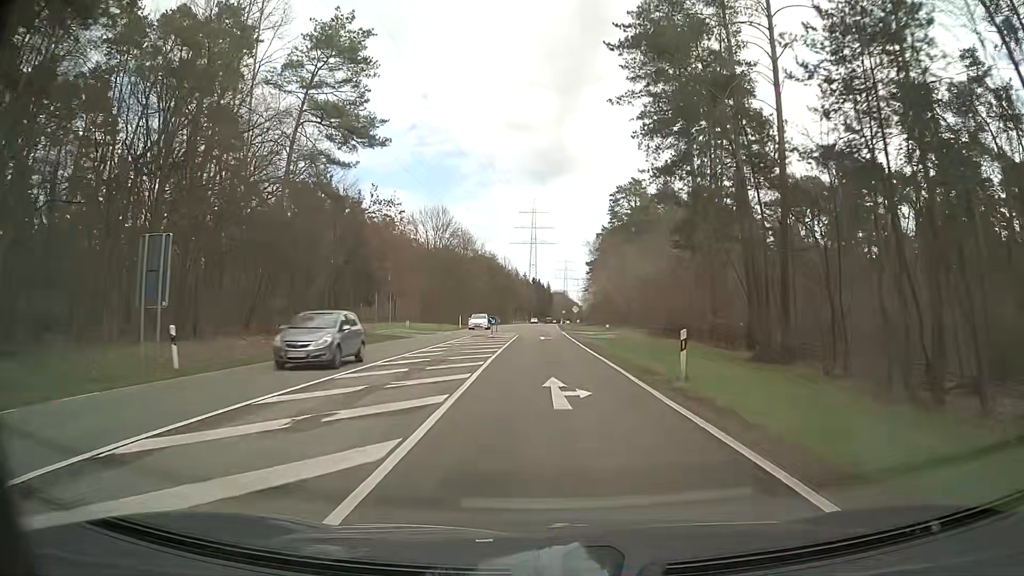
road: secondary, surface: asphalt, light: Day
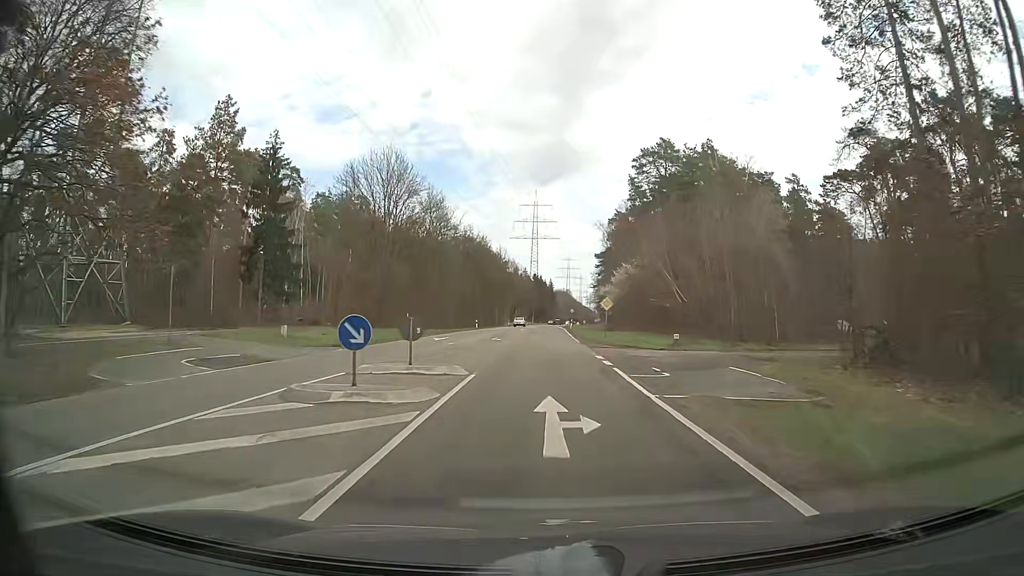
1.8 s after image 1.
(-0.1, +32.4) m; -1°
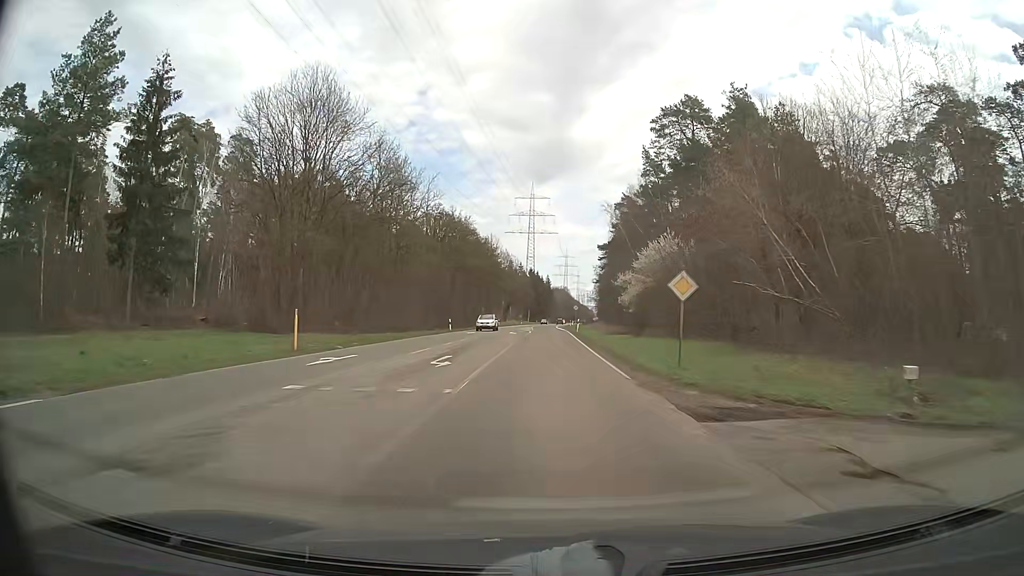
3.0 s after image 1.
(+0.3, +21.6) m; +1°
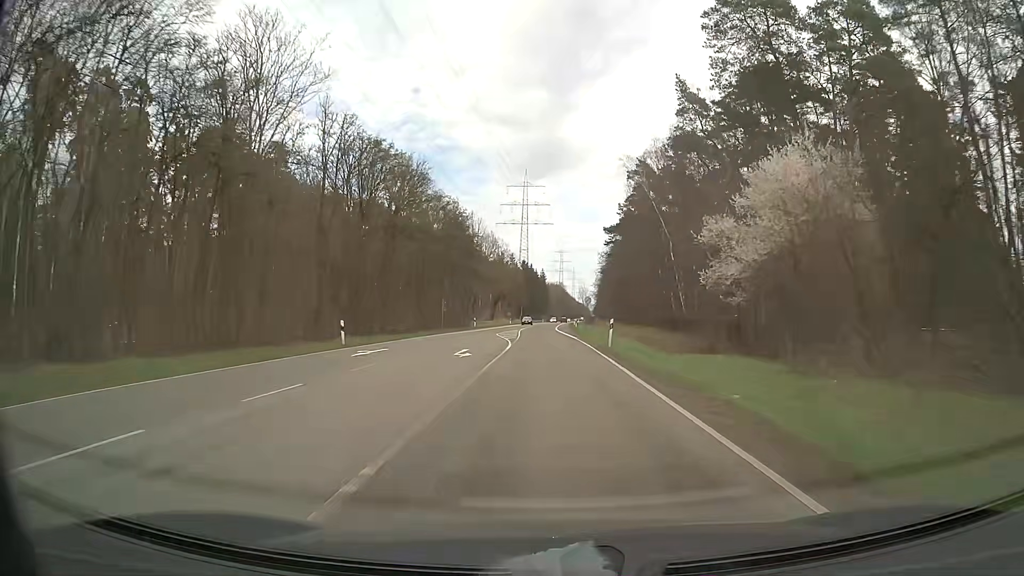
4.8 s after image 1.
(+0.4, +32.5) m; +1°
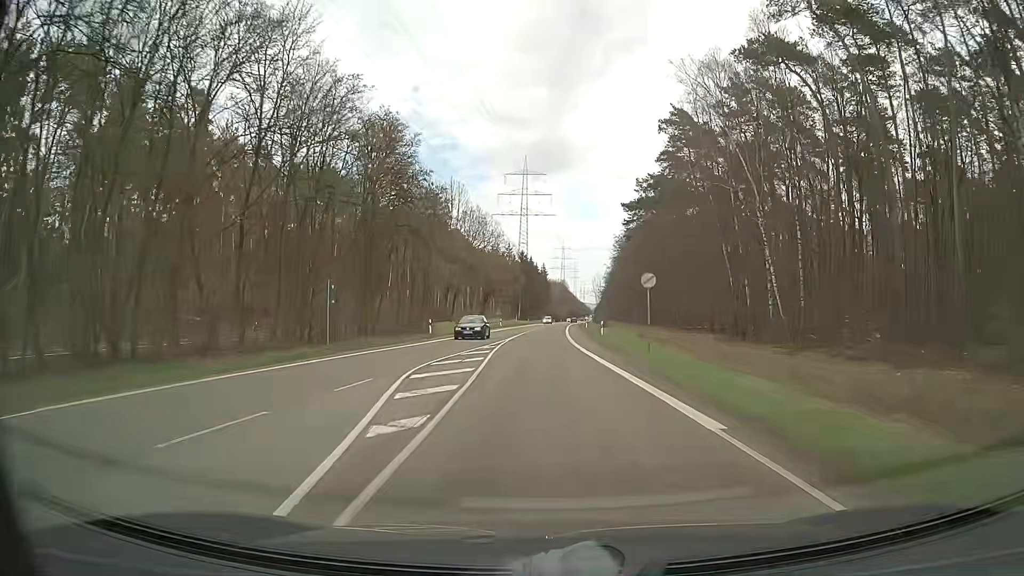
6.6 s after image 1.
(0.0, +32.4) m; 0°
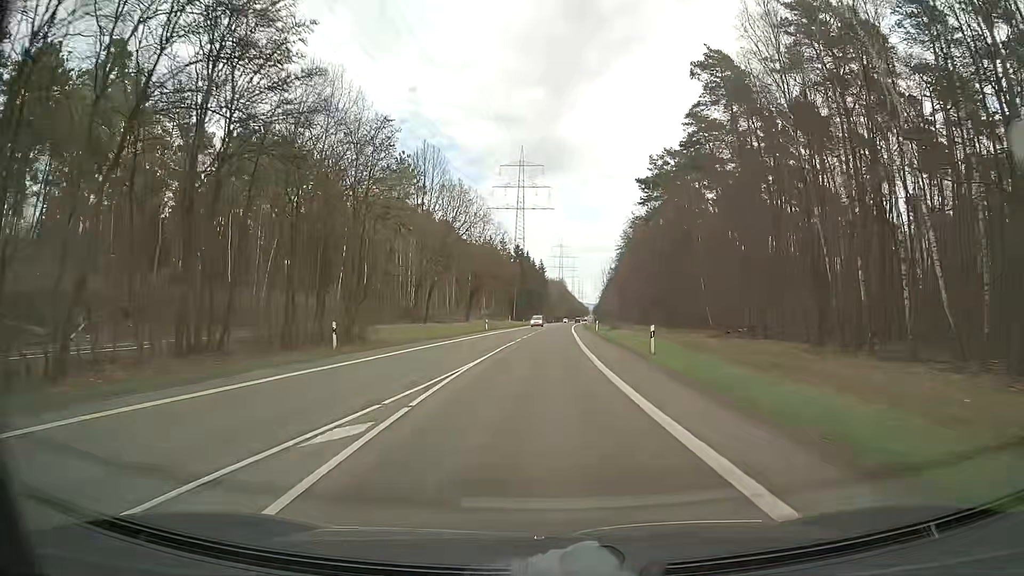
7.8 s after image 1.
(+0.1, +21.6) m; +1°
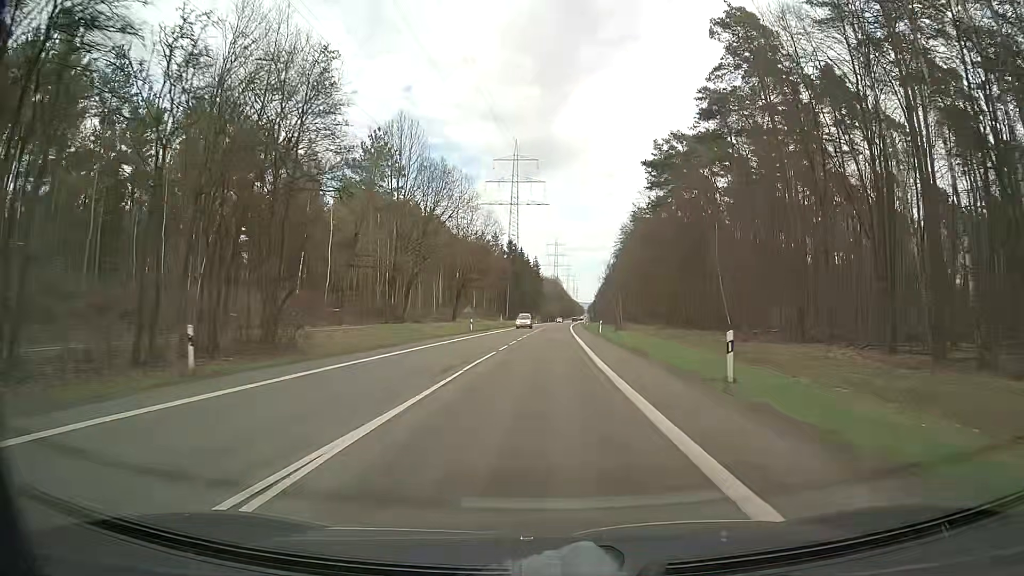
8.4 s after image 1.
(0.0, +10.8) m; 0°
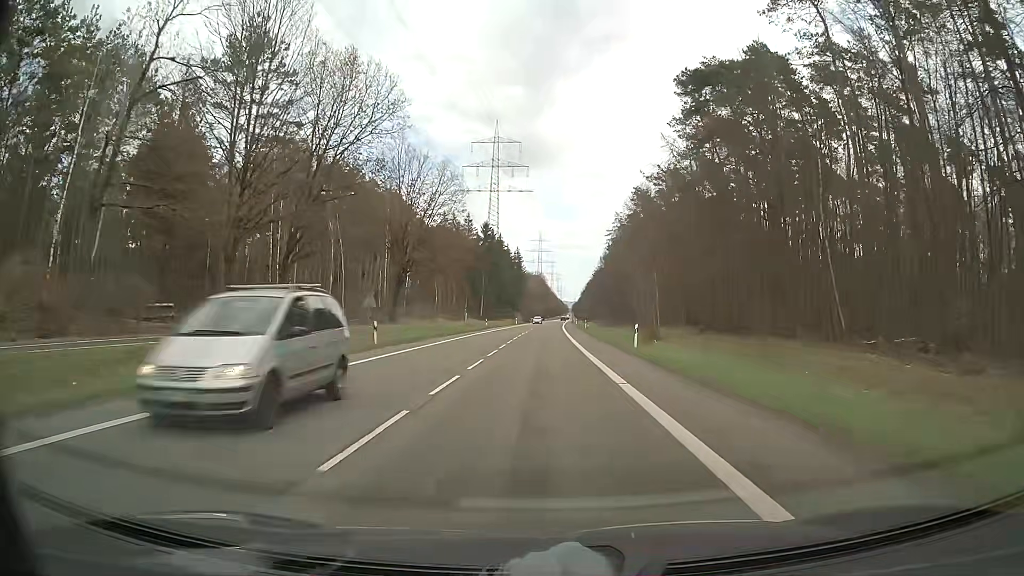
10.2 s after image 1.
(+0.5, +32.4) m; +2°
